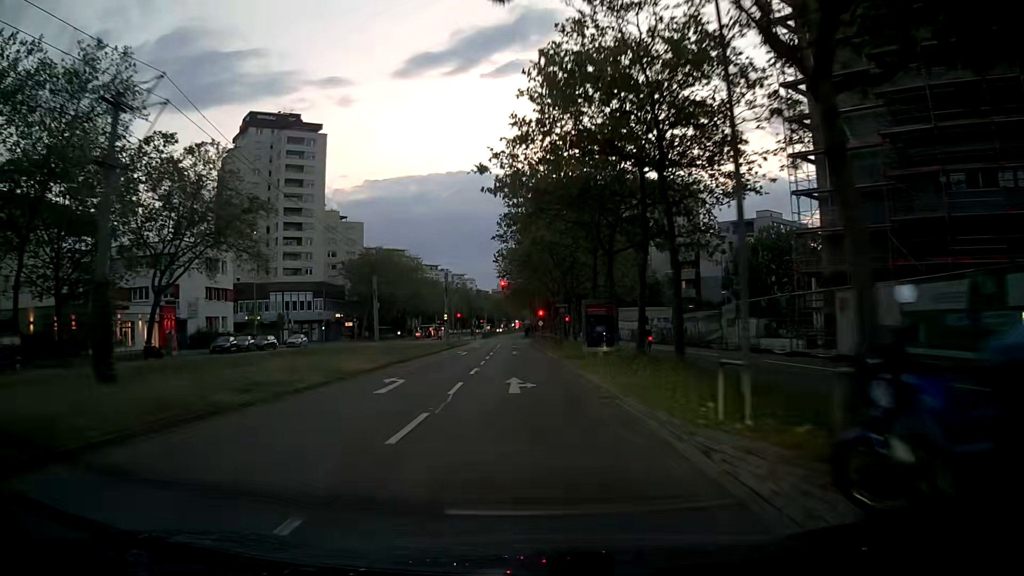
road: tertiary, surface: asphalt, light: Dusk
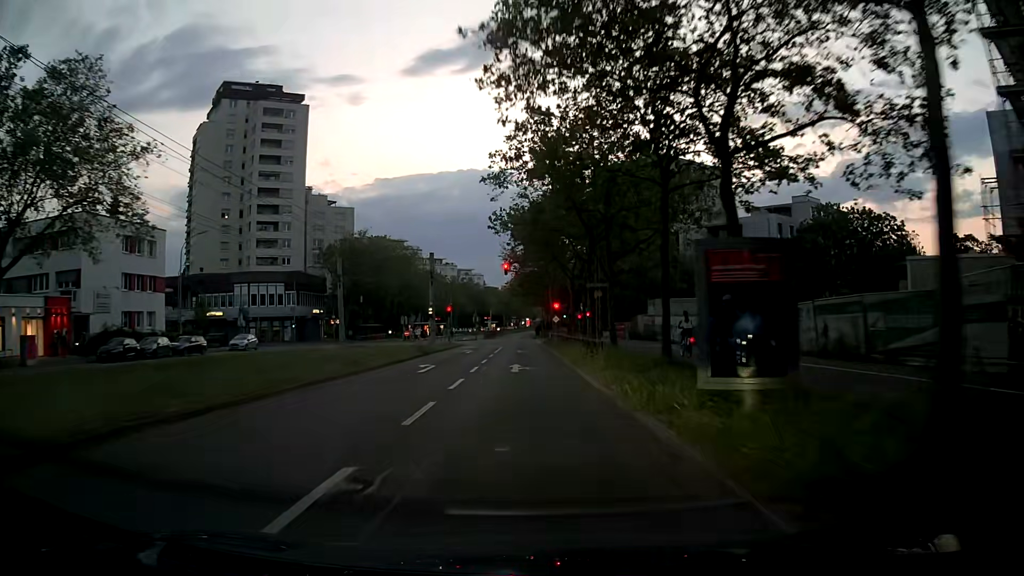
(-0.1, +17.5) m; 0°
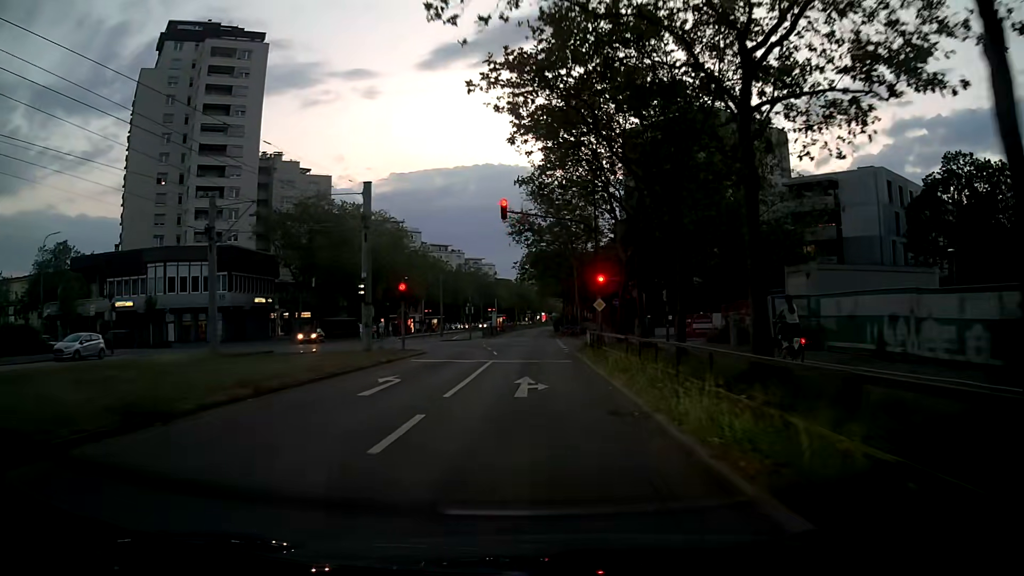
(-0.7, +26.0) m; -2°
(0, +10) (0, +20) (0, +30) (0, +40) (0, +50) (0, +60) (0, +70) (0, +80) (0, +90) (0, +100) m
